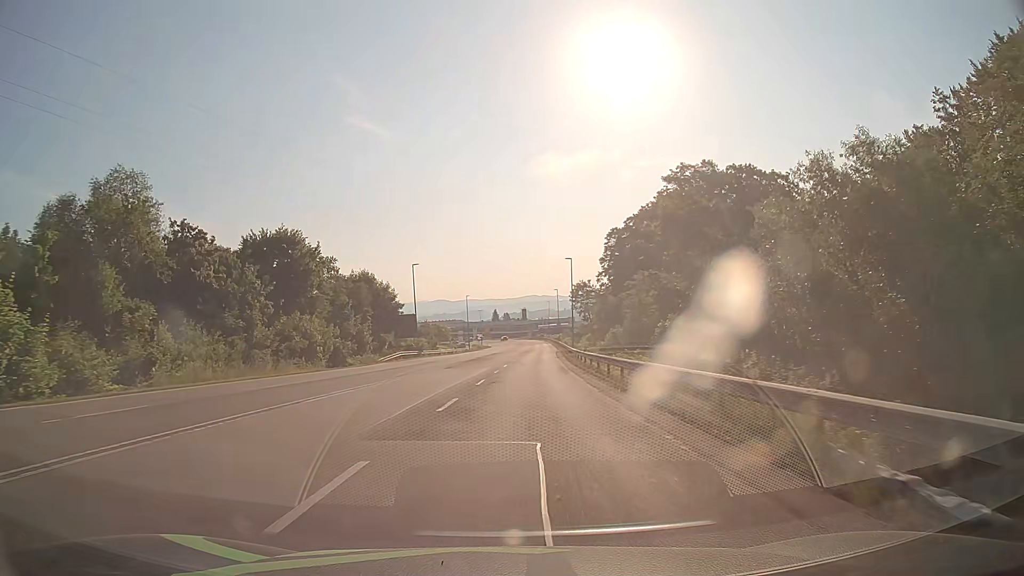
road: secondary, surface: asphalt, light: Day
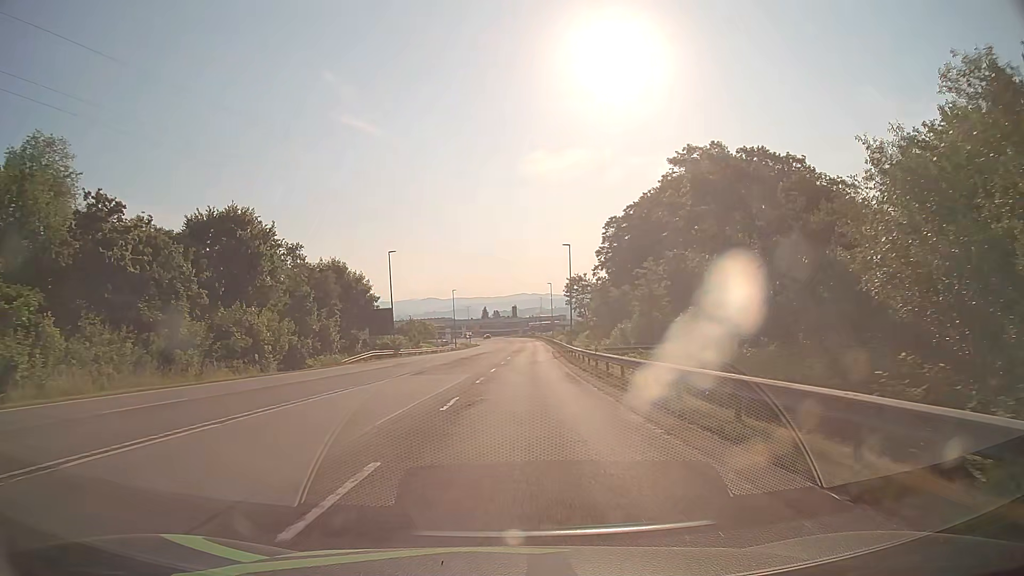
(+0.1, +9.1) m; +1°
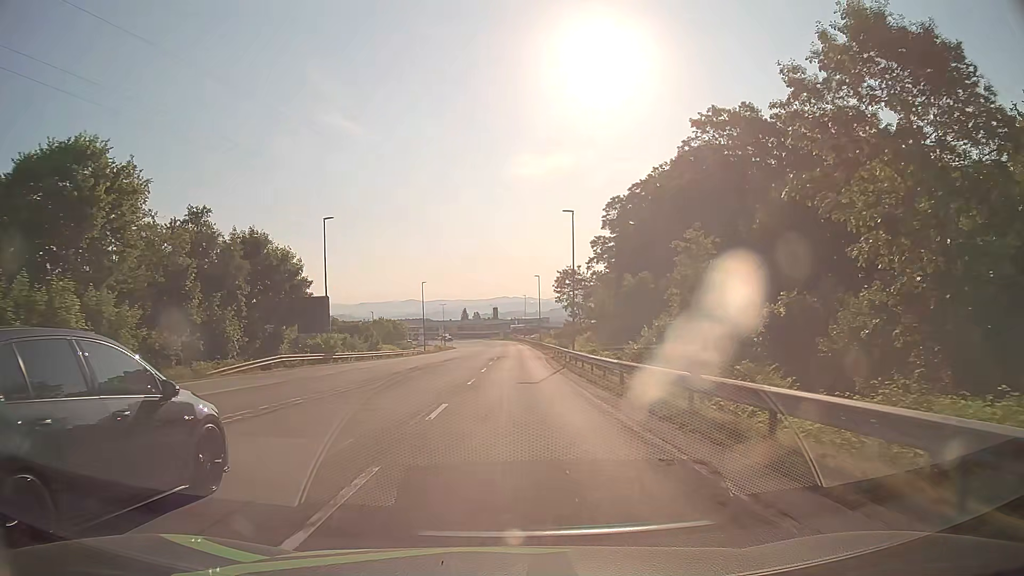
(+0.3, +18.2) m; +1°
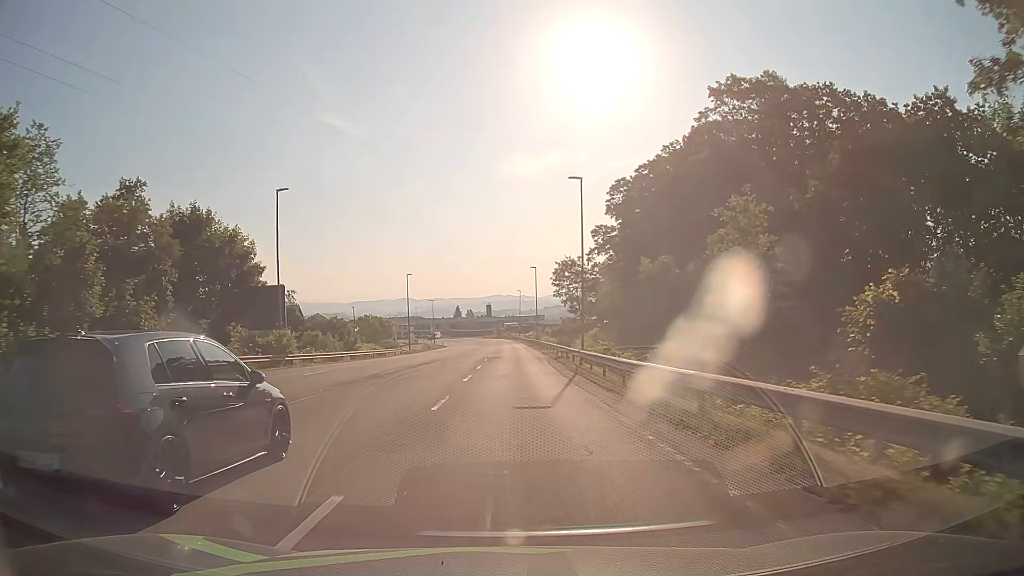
(+0.1, +9.0) m; +1°
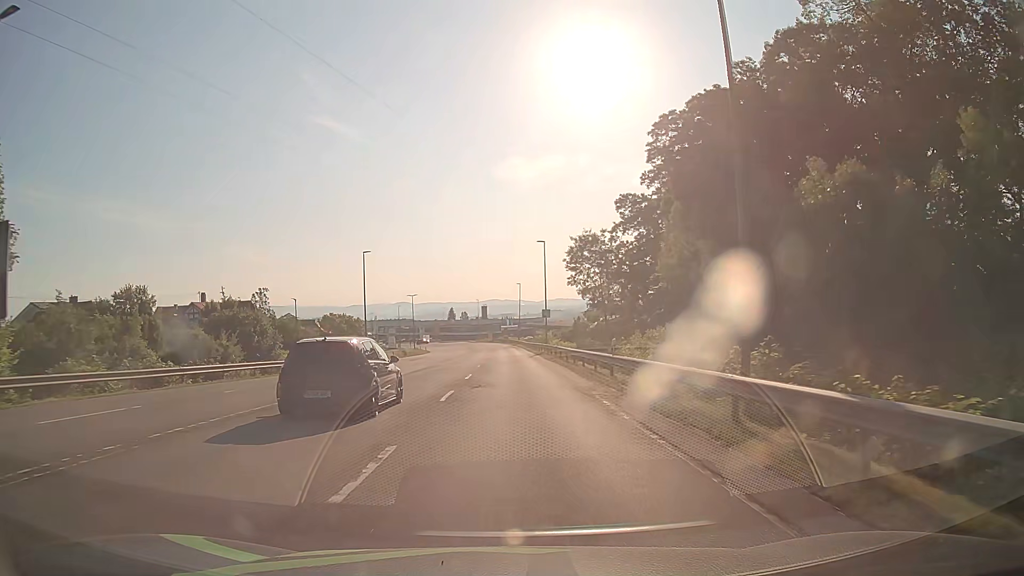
(0.0, +25.4) m; 0°
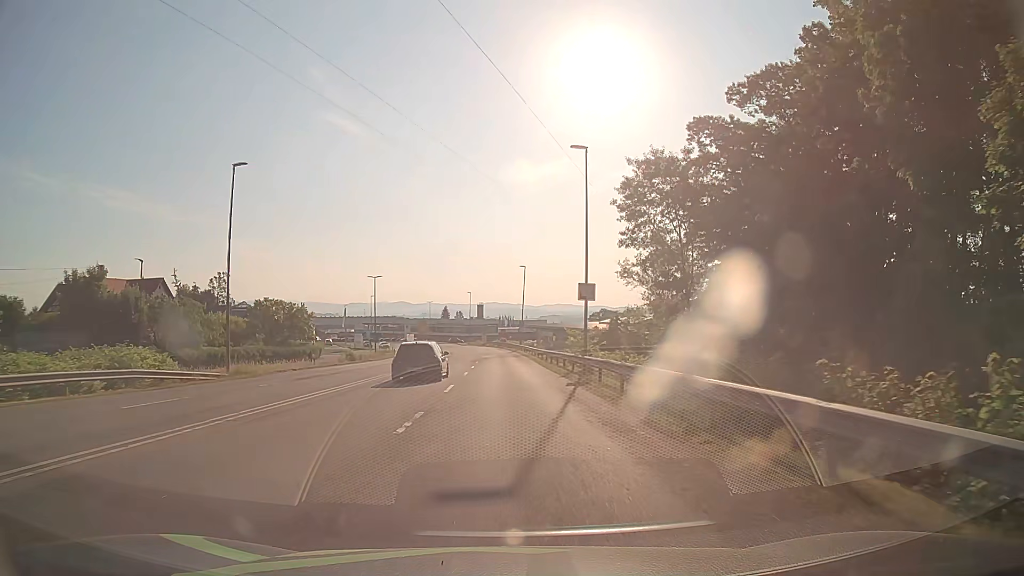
(+0.1, +31.6) m; 0°
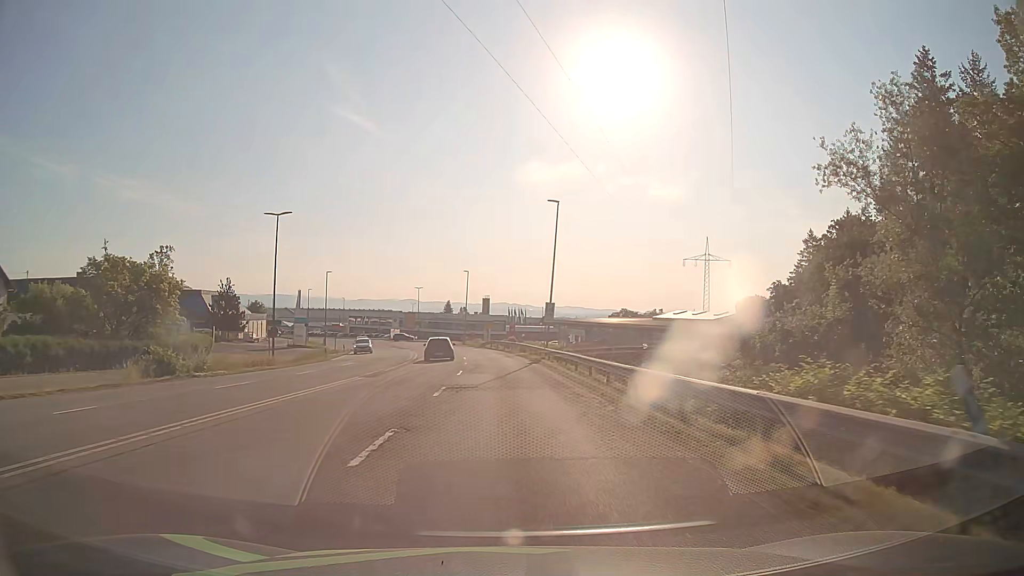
(-0.3, +38.5) m; -1°
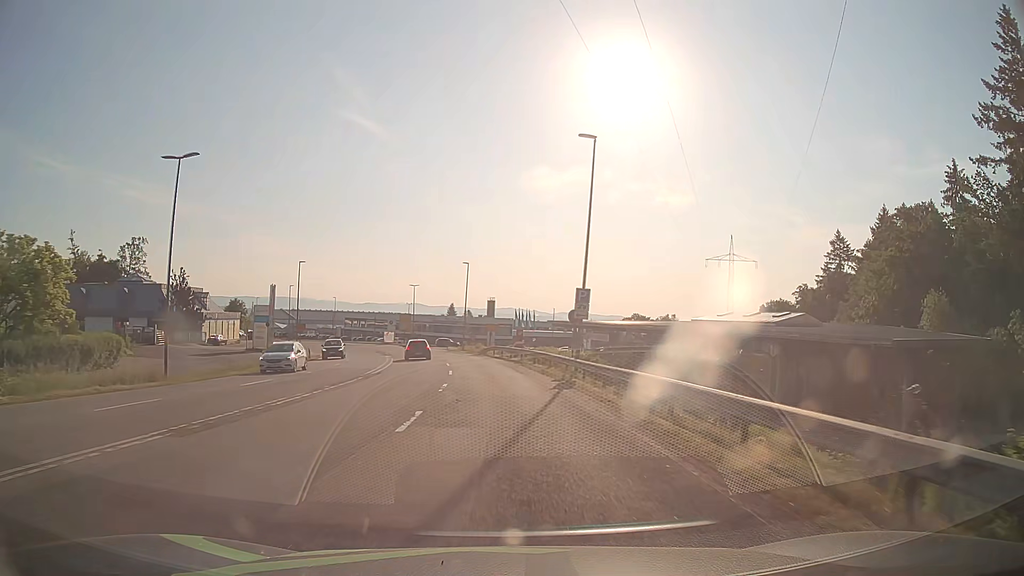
(0.0, +15.3) m; 0°
(0, +10) (0, +20) (-1, +30) (-2, +40) (-3, +50) (-5, +60) (-7, +69) (-10, +79) (-13, +89) (-16, +98) m
